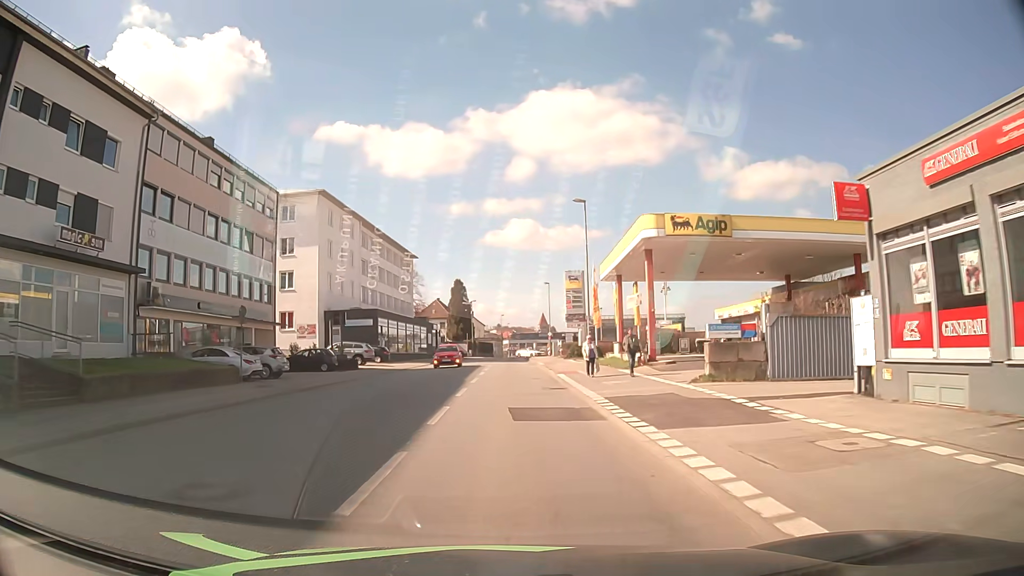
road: tertiary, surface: asphalt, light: Day
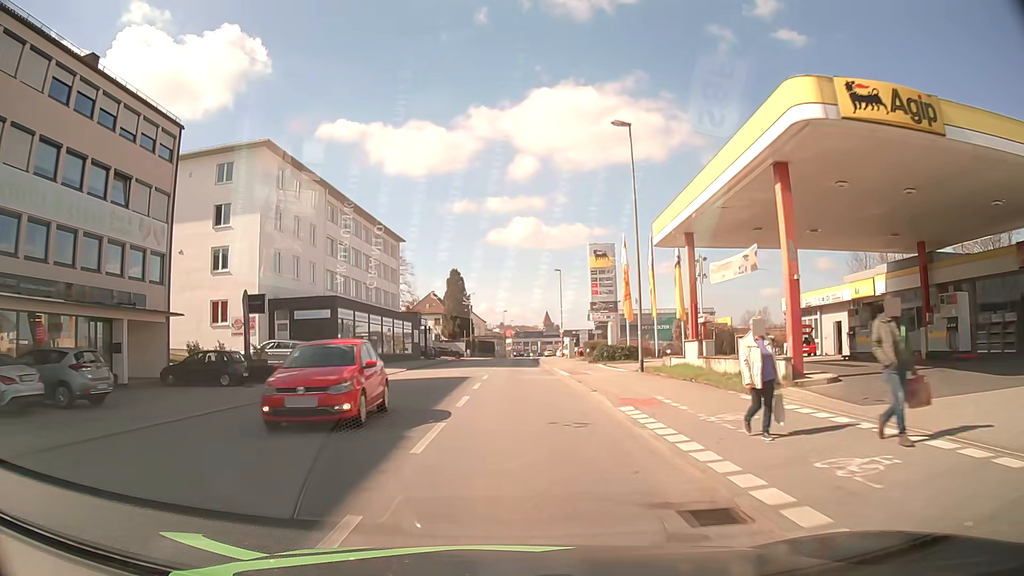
(-0.1, +15.2) m; 0°
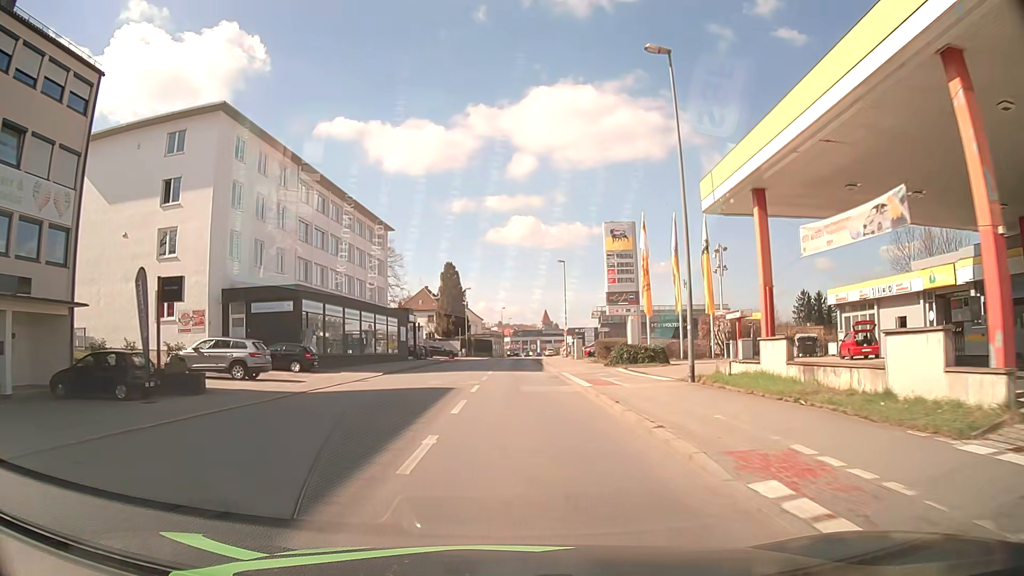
(0.0, +7.5) m; 0°
